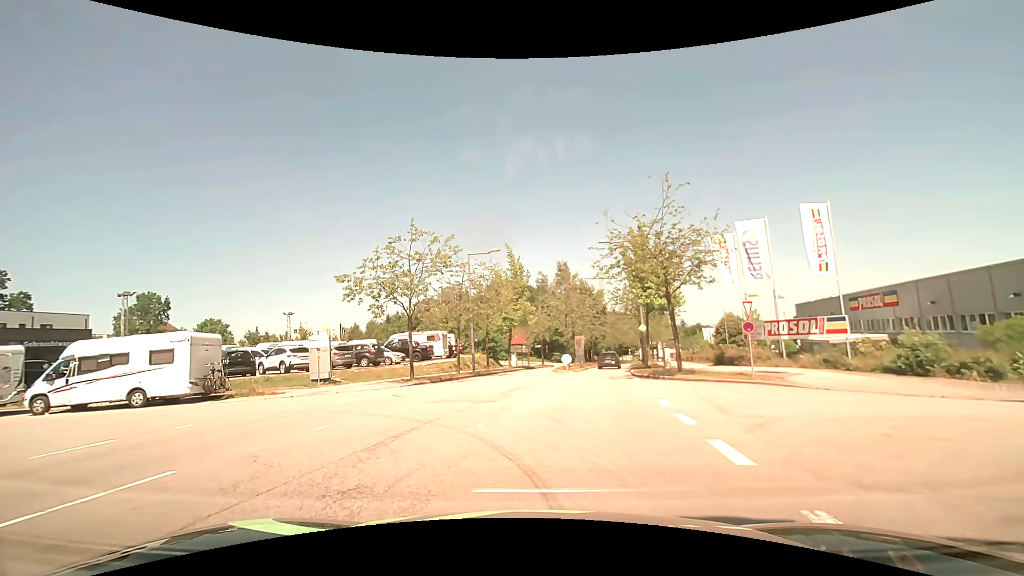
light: Day
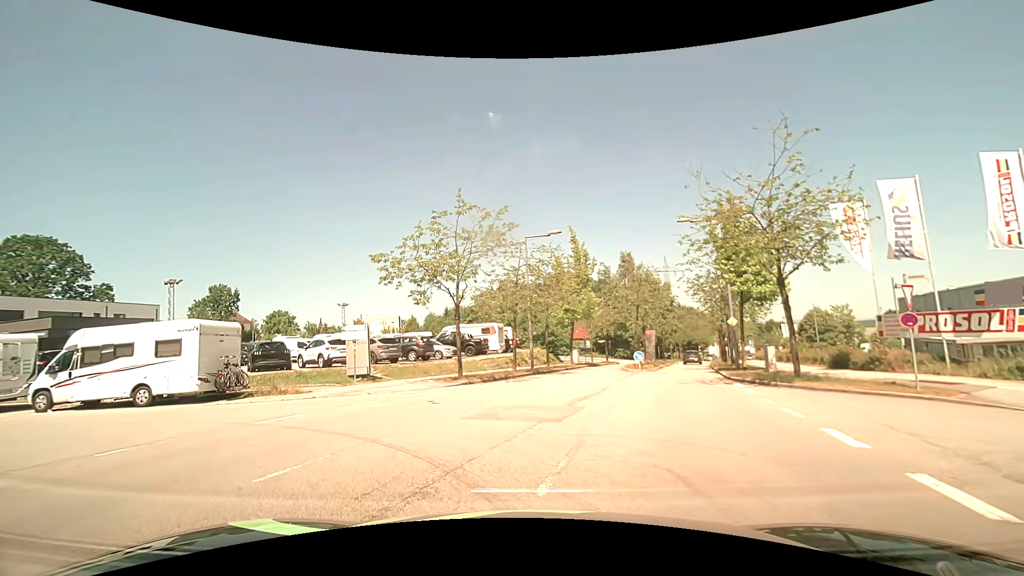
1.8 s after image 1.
(-0.3, +4.2) m; -9°
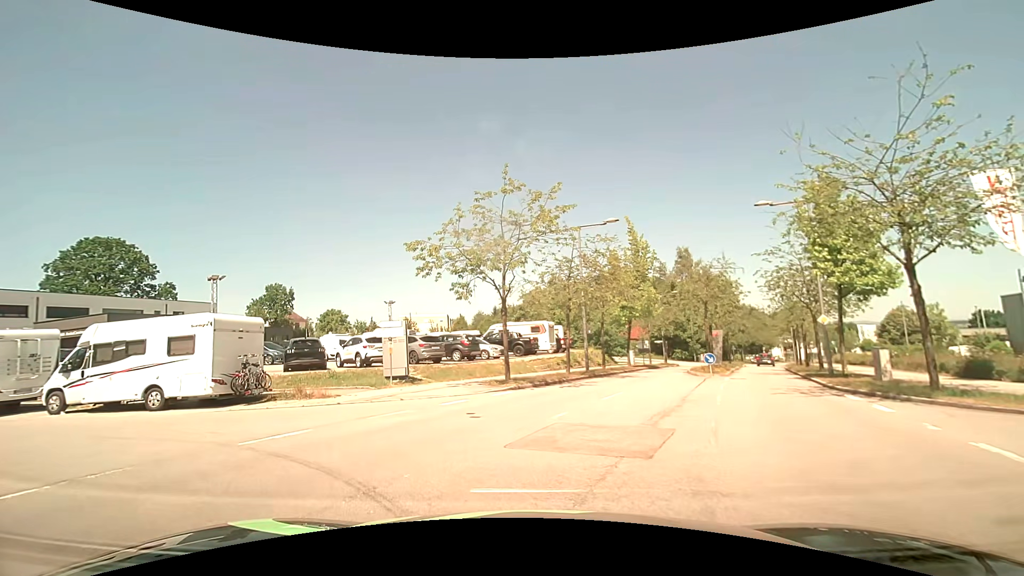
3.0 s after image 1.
(-0.1, +2.8) m; -6°
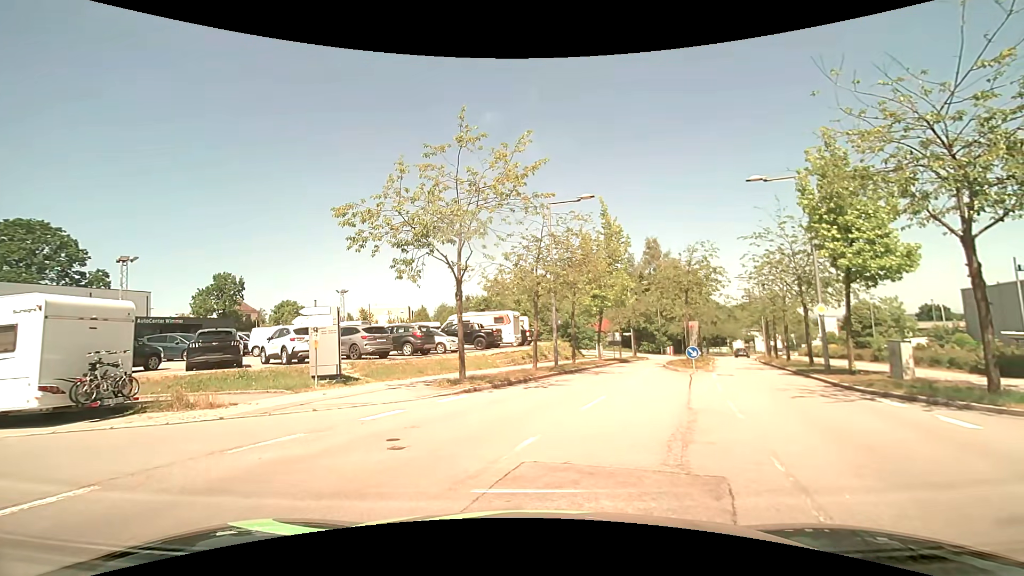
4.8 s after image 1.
(0.0, +3.5) m; +3°
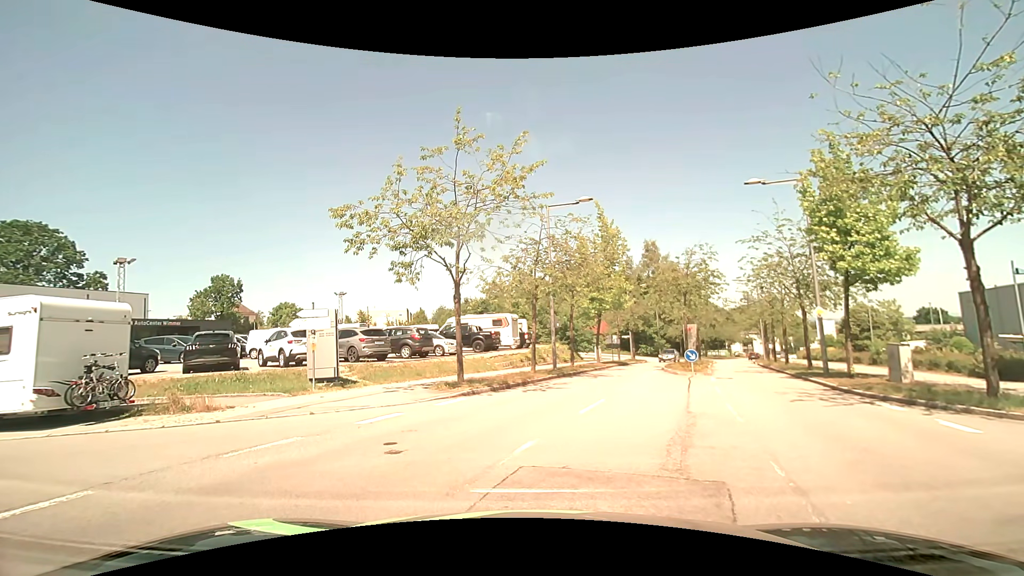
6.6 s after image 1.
(0.0, +0.1) m; 0°
